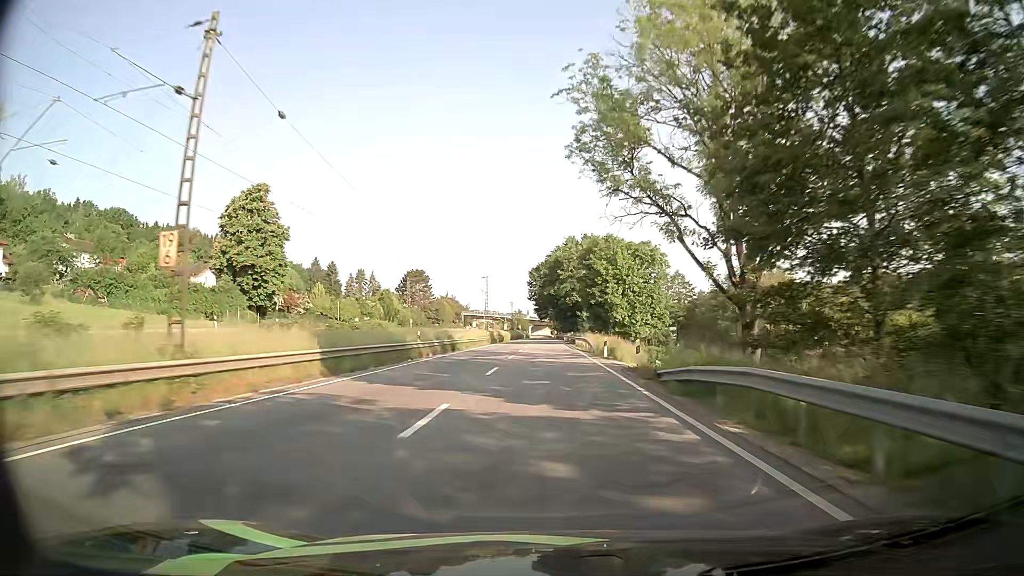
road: primary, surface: asphalt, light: Day
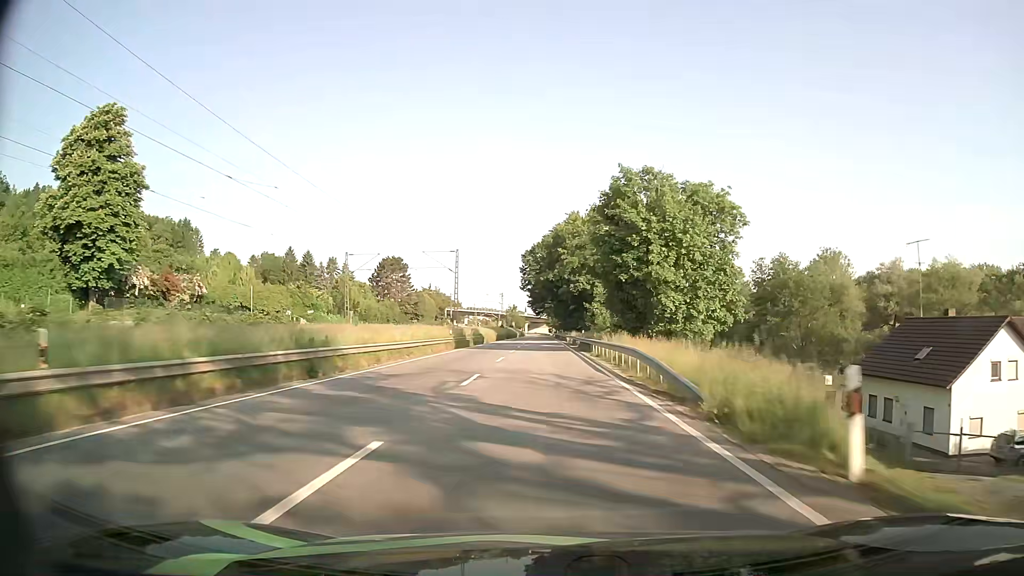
(0.0, +28.8) m; +1°
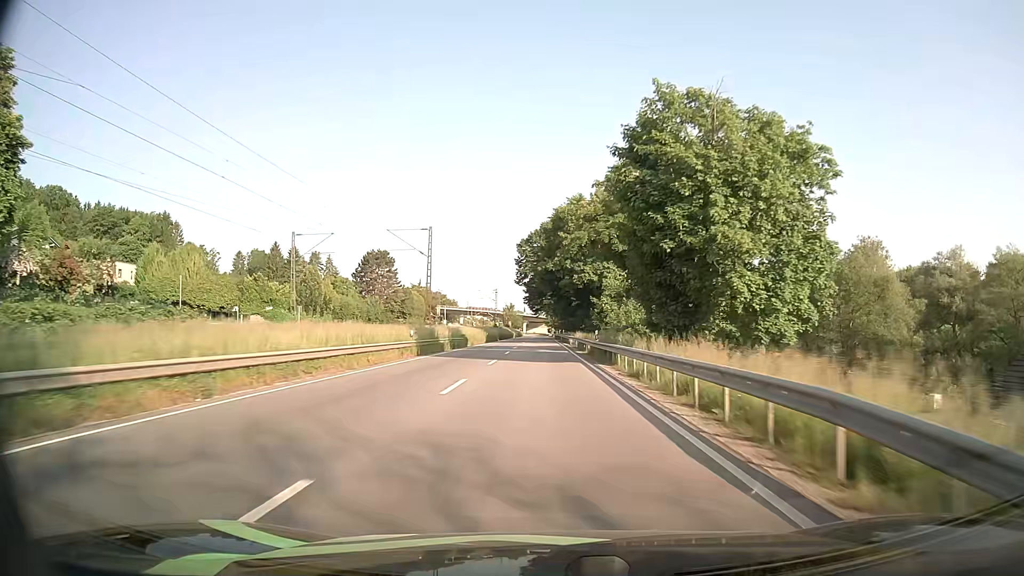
(-0.1, +14.4) m; 0°
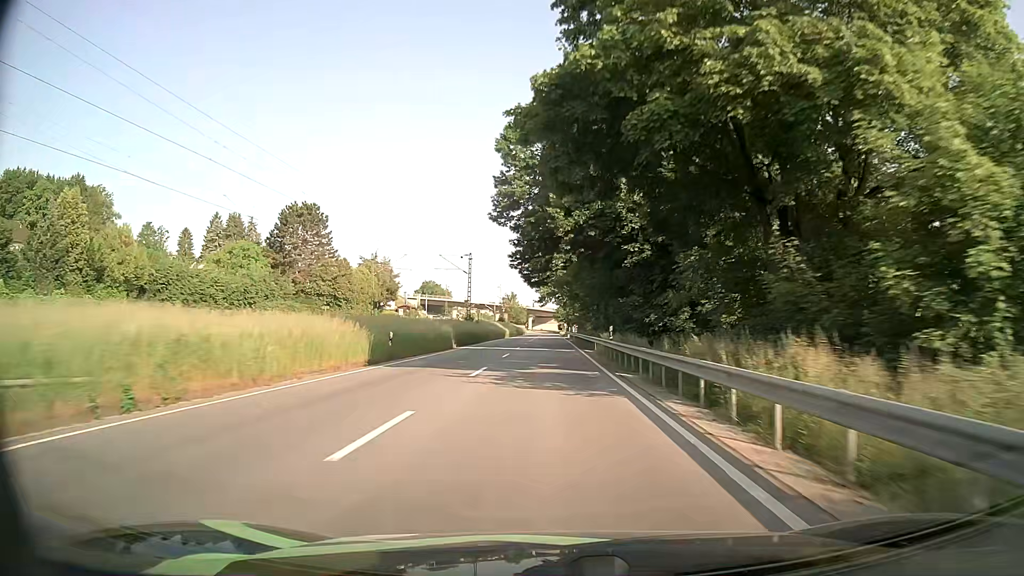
(-0.5, +56.3) m; -1°
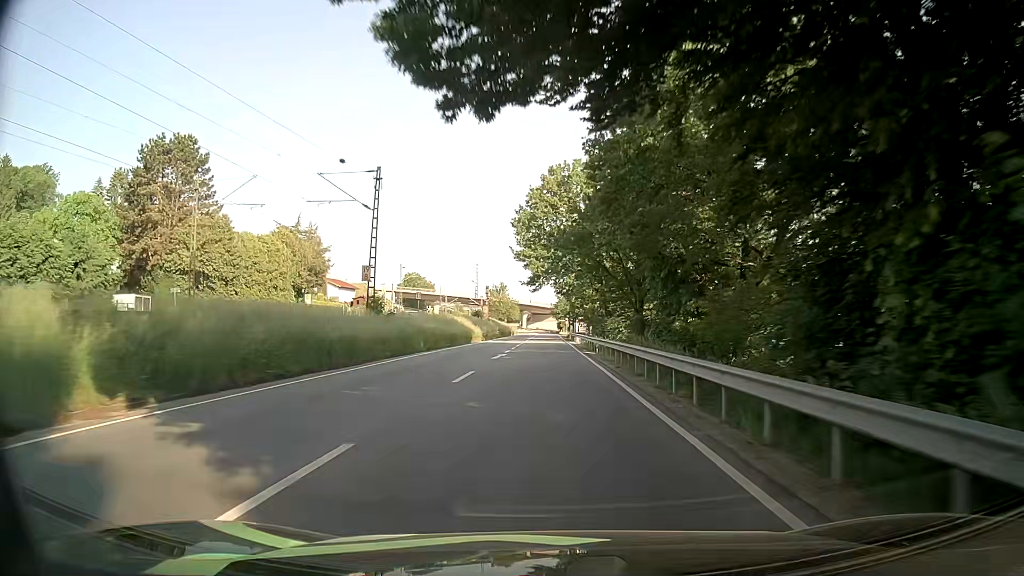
(+0.2, +39.9) m; 0°
(0, +10) (0, +20) (0, +30) (0, +40) (0, +50) (0, +60) (0, +70) (0, +80) (0, +90) (0, +100) m
